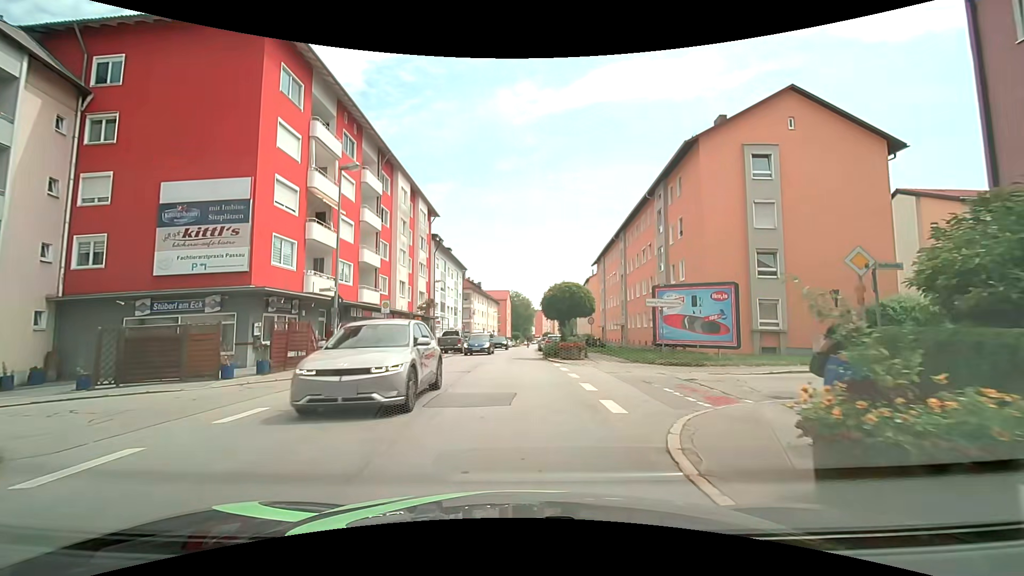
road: tertiary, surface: asphalt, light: Day
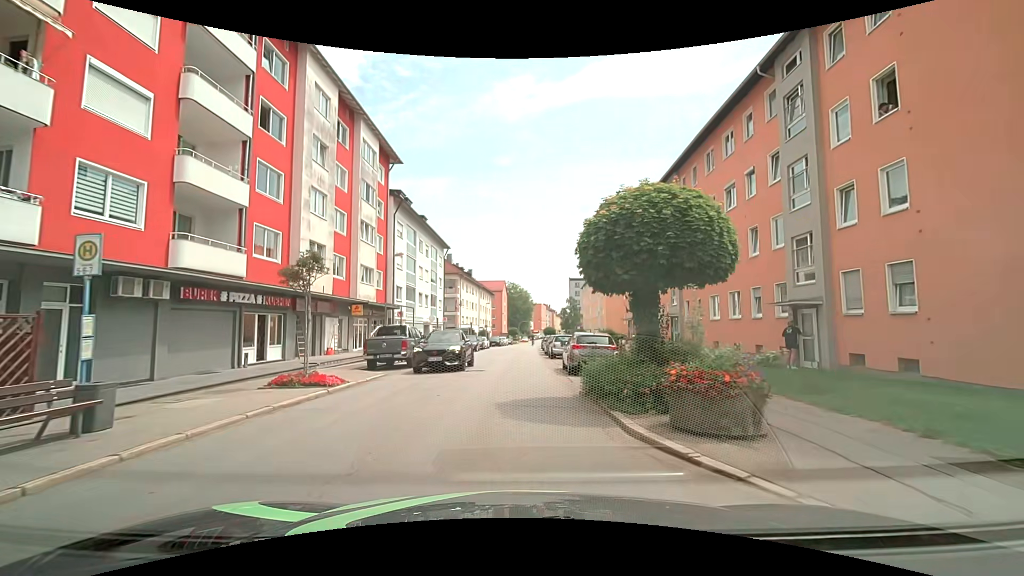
(+0.1, +18.1) m; +1°
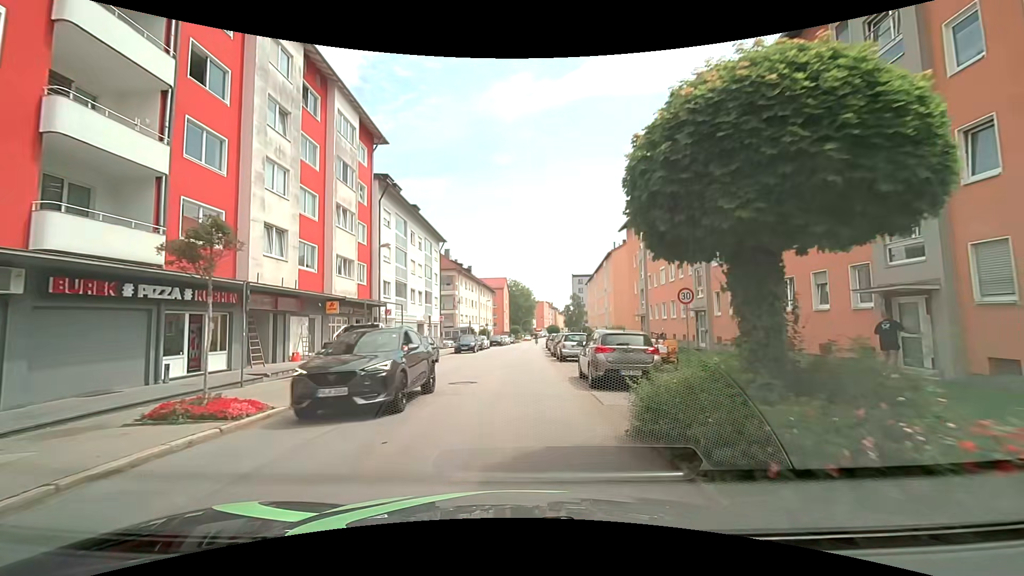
(0.0, +4.6) m; 0°
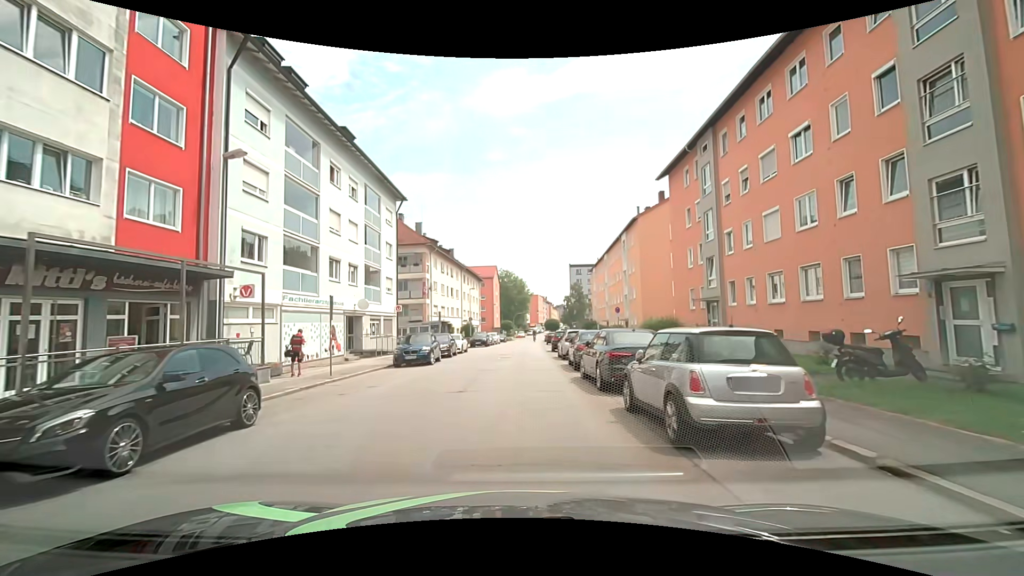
(+0.1, +18.4) m; +1°
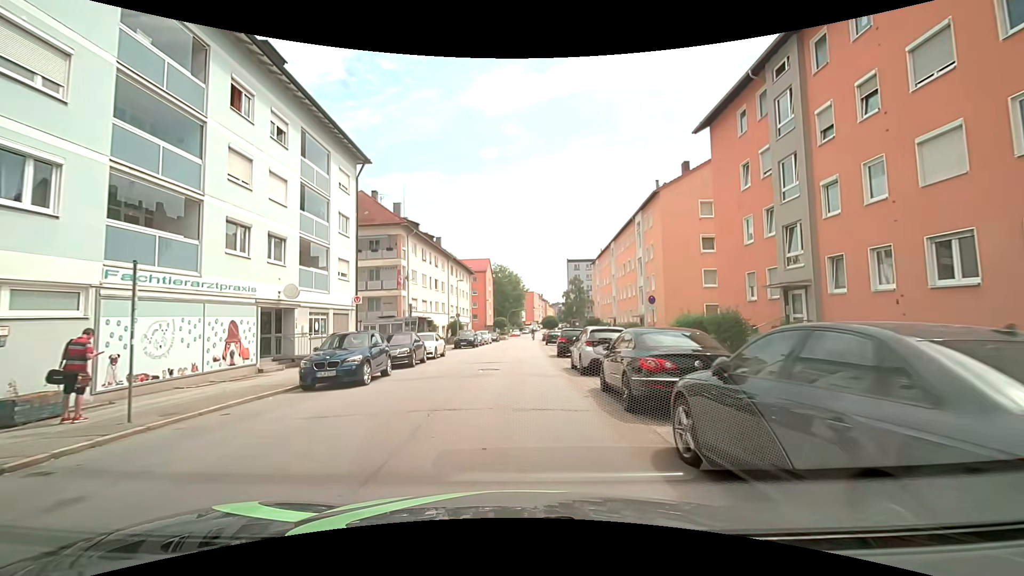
(0.0, +9.2) m; 0°
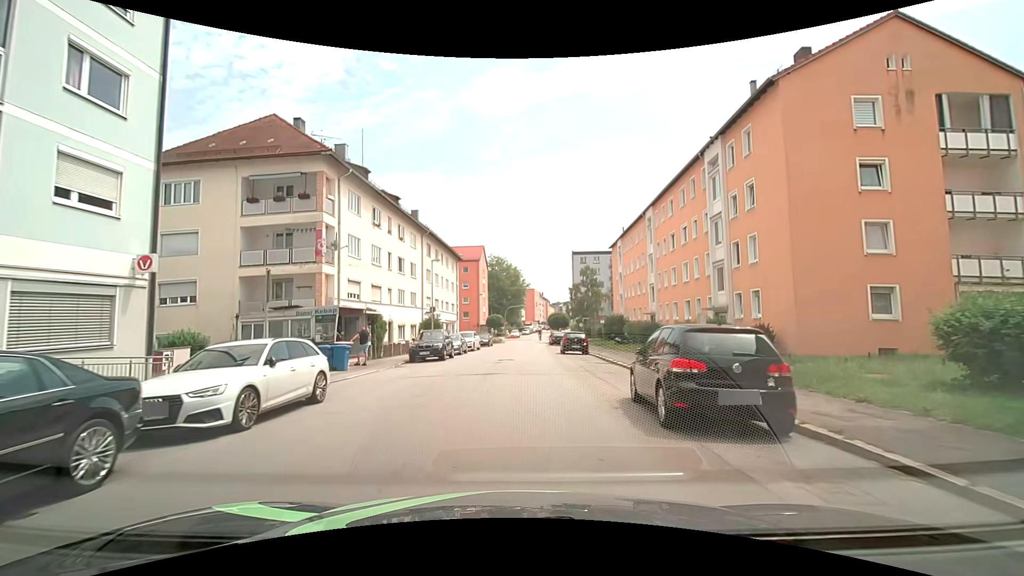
(-0.2, +18.3) m; 0°
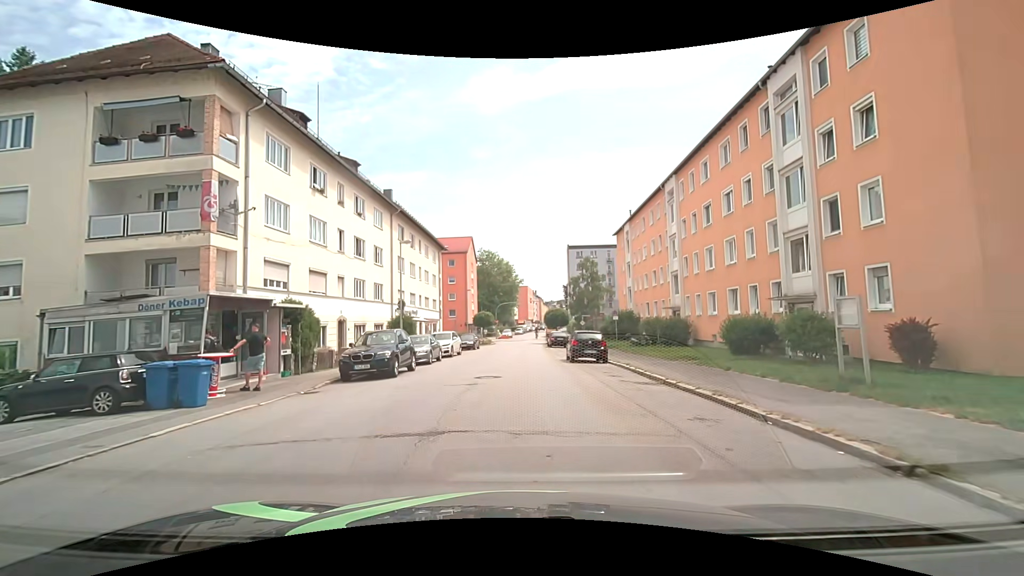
(0.0, +9.0) m; +1°
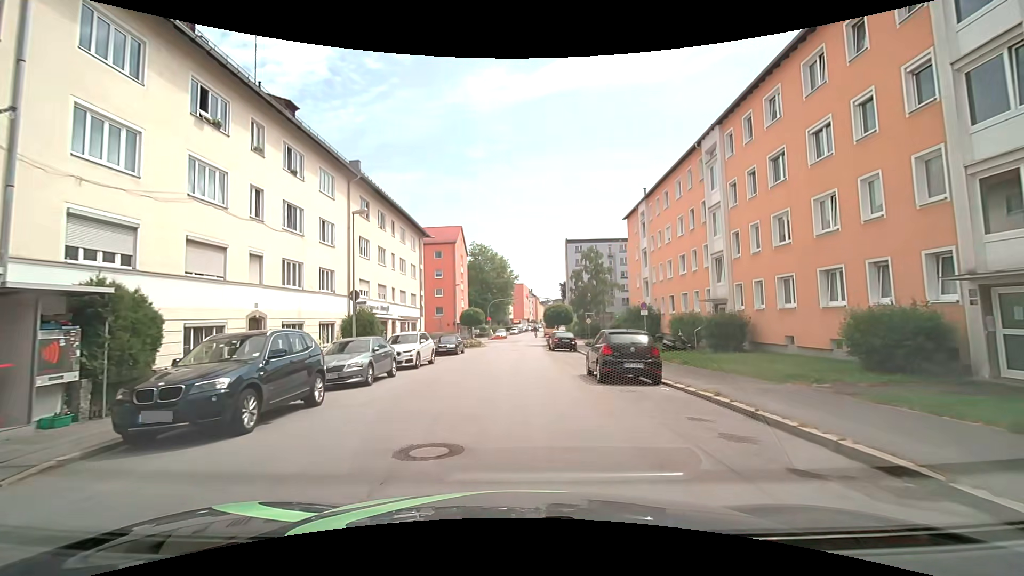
(0.0, +9.0) m; 0°
